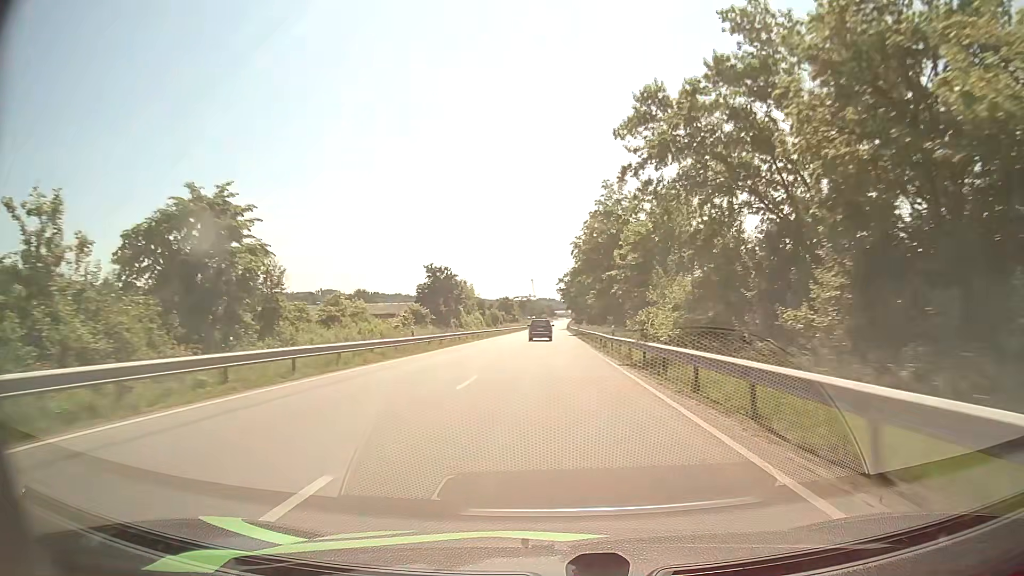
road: primary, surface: asphalt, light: Day
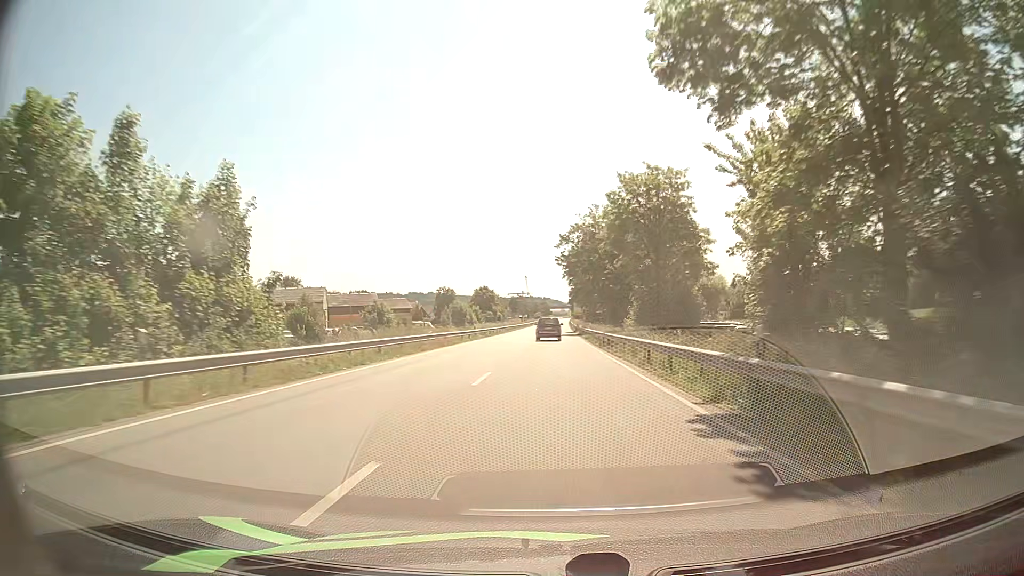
(+0.4, +71.7) m; 0°
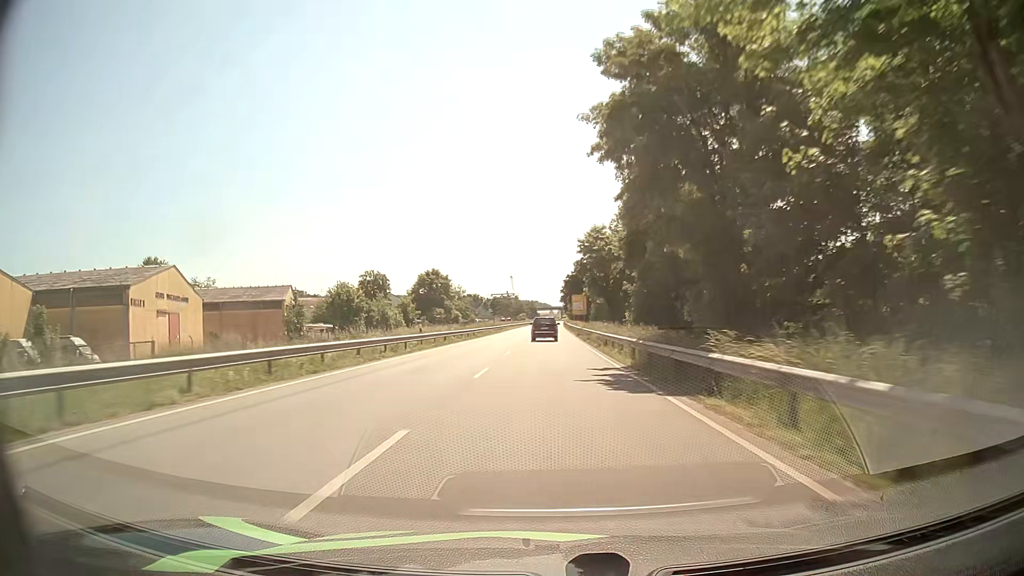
(+0.6, +70.3) m; +1°
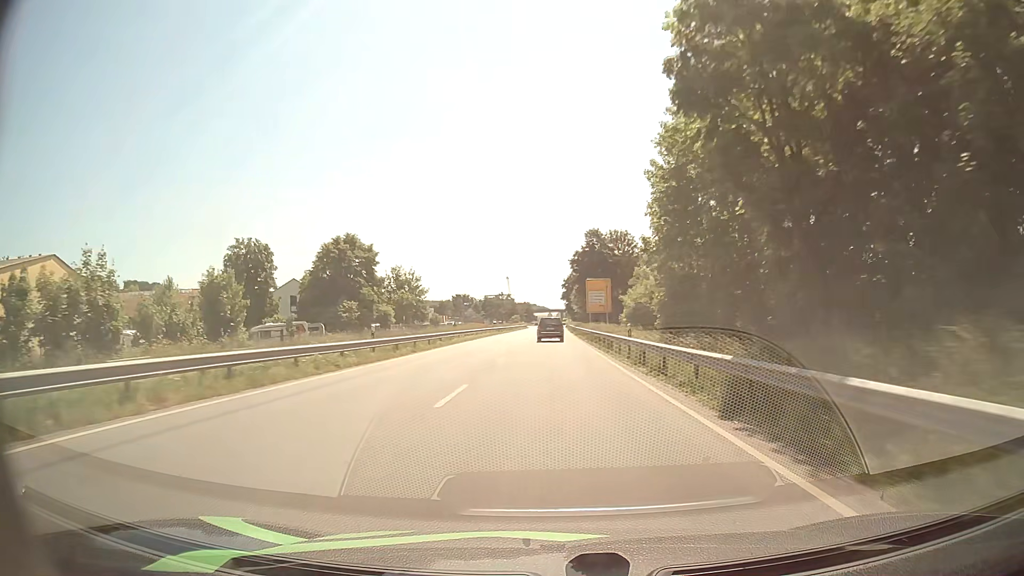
(0.0, +54.1) m; 0°
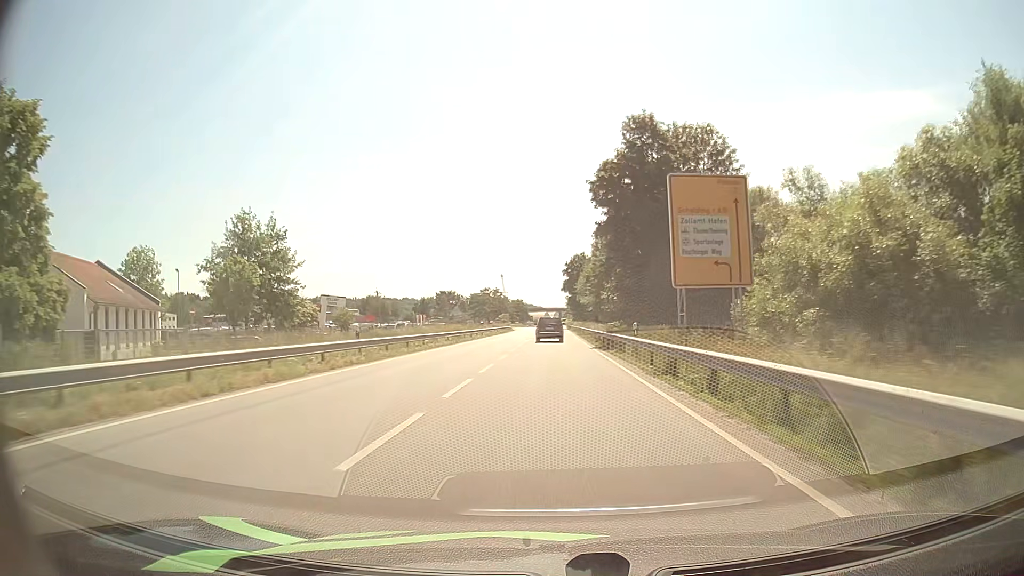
(+0.3, +54.0) m; 0°
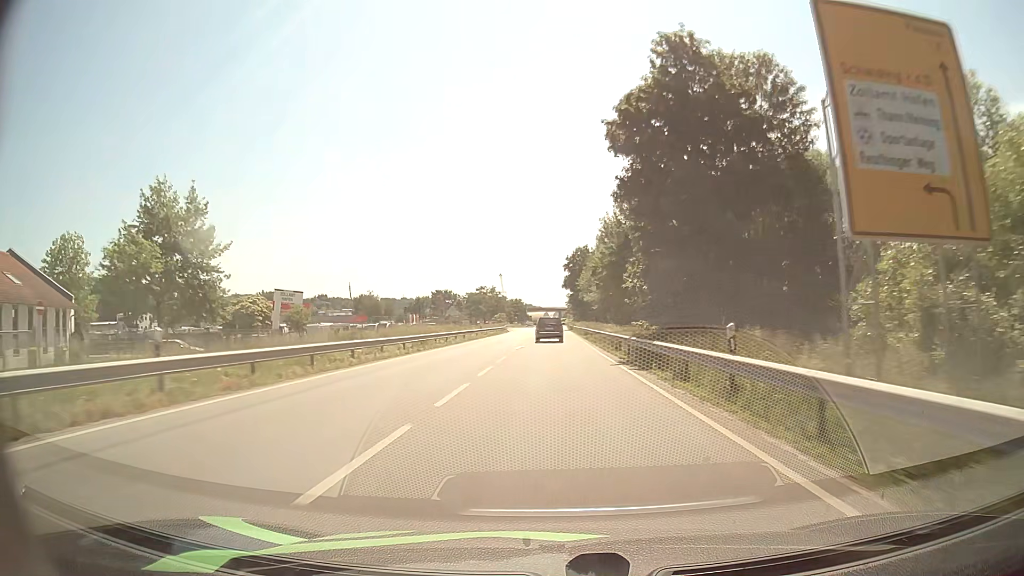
(0.0, +13.1) m; 0°
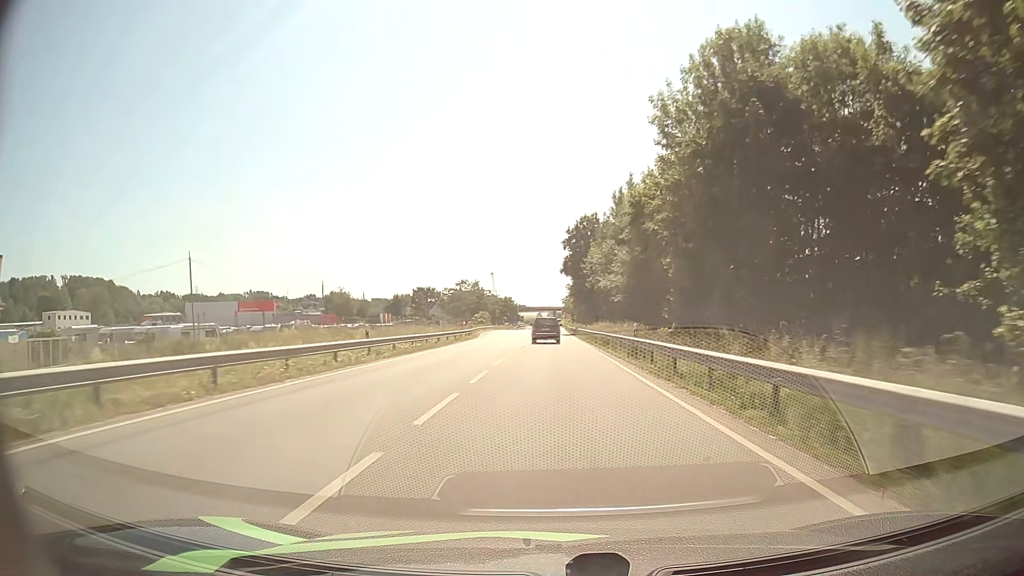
(+0.1, +38.1) m; 0°
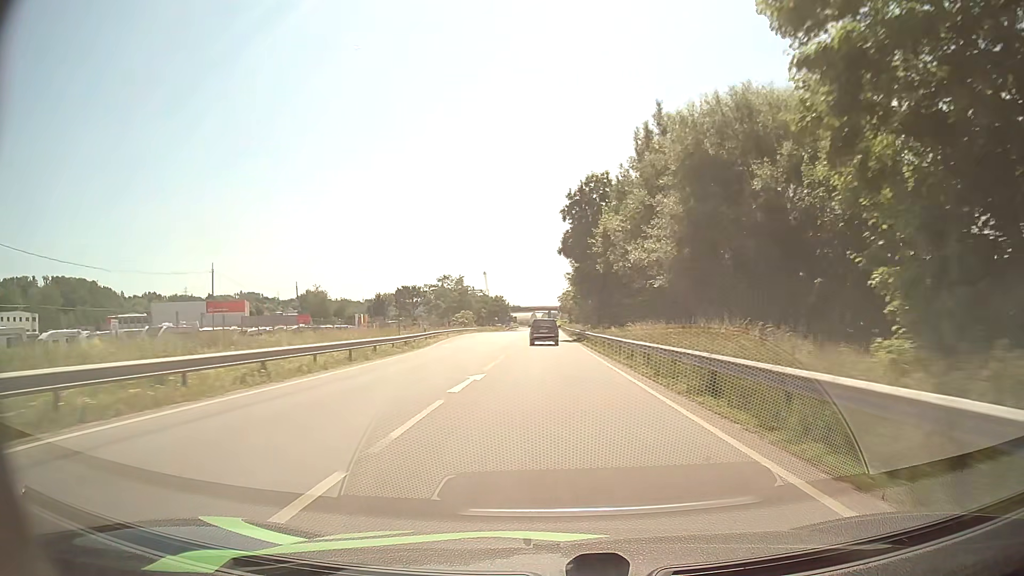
(+0.3, +24.9) m; +1°
(0, +10) (0, +20) (0, +30) (0, +40) (0, +50) (0, +60) (0, +70) (0, +80) (0, +90) (0, +100) m
